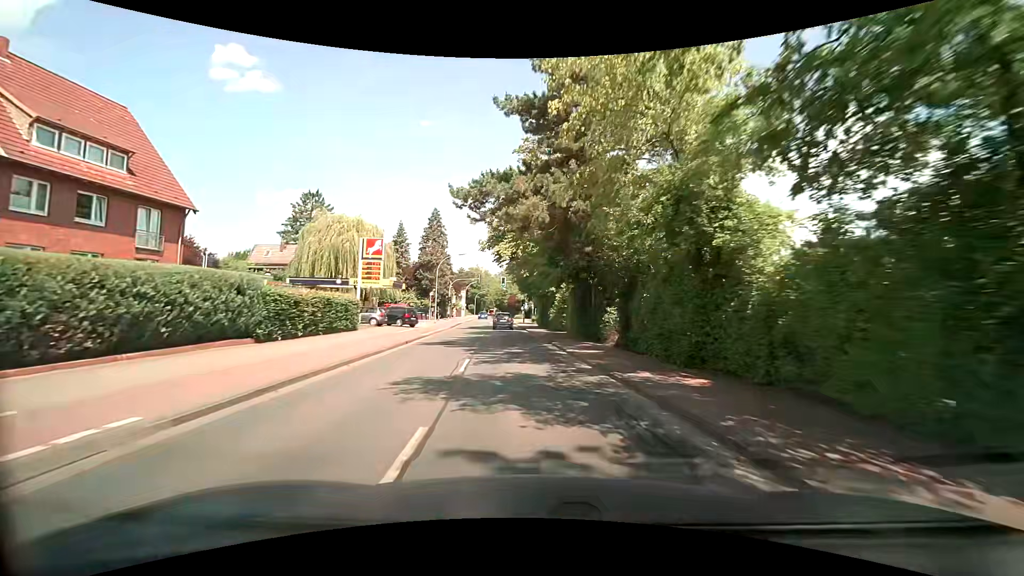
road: tertiary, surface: asphalt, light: Day
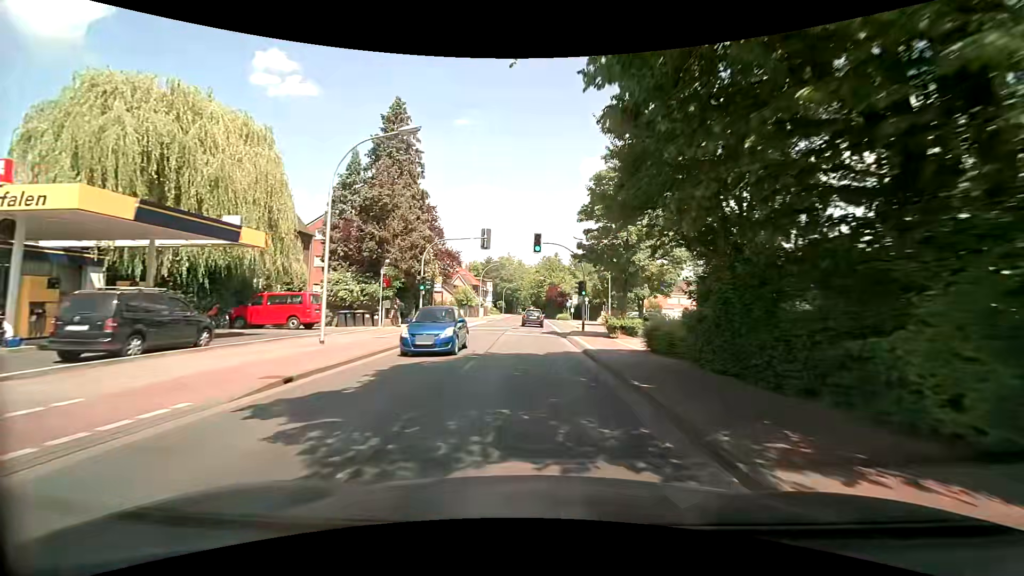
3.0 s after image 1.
(-2.4, +37.1) m; -5°
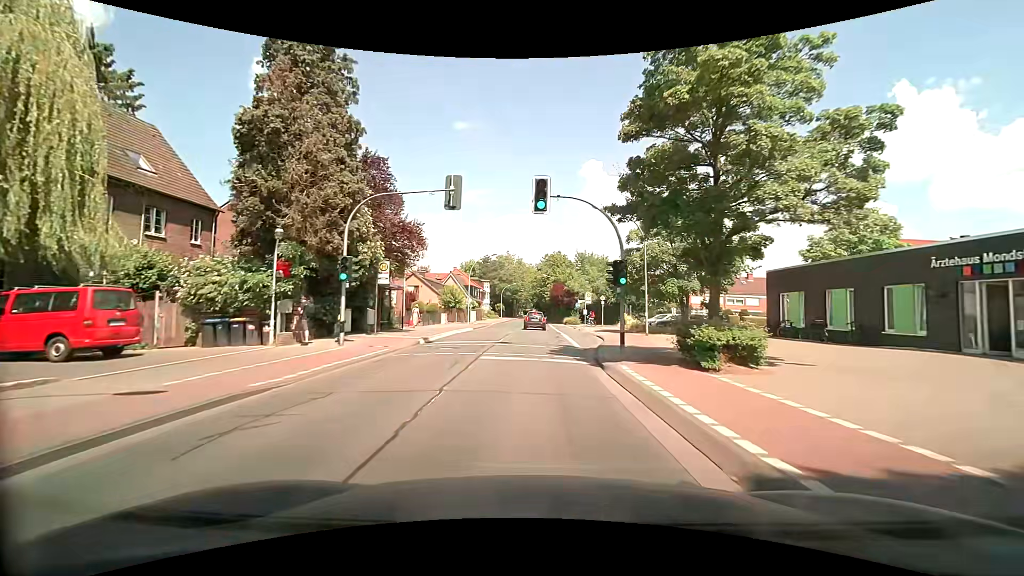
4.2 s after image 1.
(0.0, +13.4) m; +1°
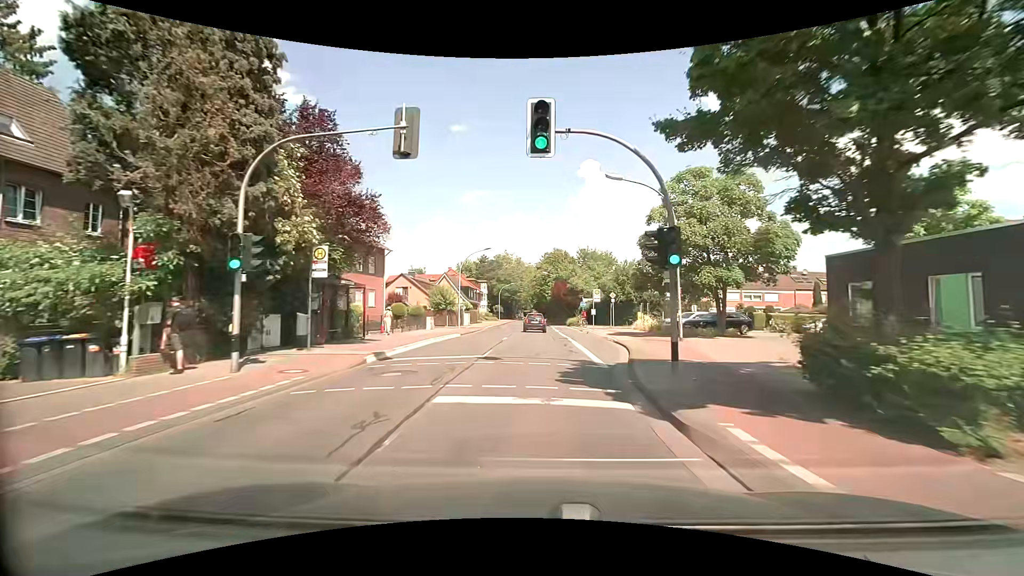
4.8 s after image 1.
(-0.1, +6.7) m; -1°
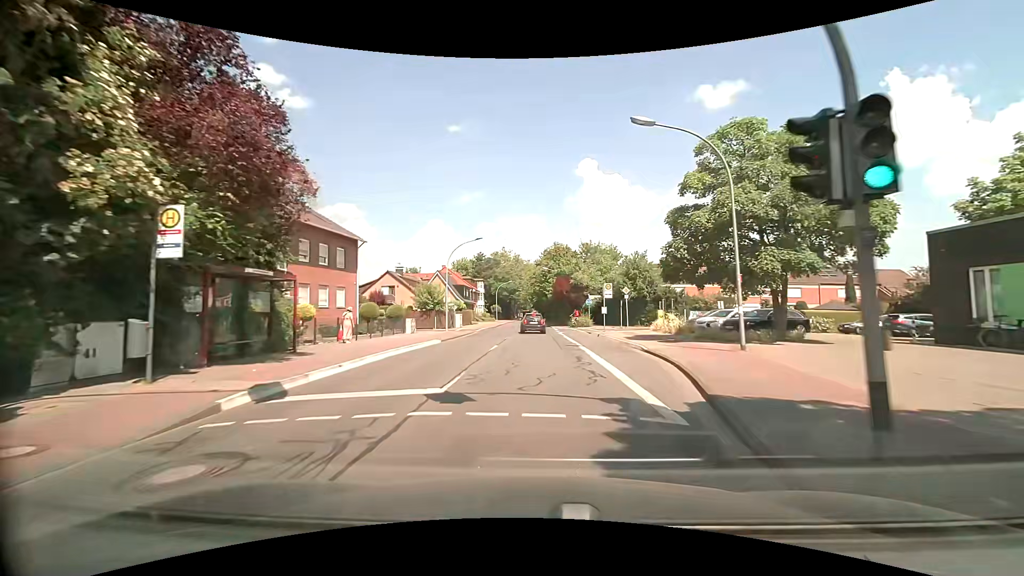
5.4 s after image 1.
(0.0, +6.7) m; 0°
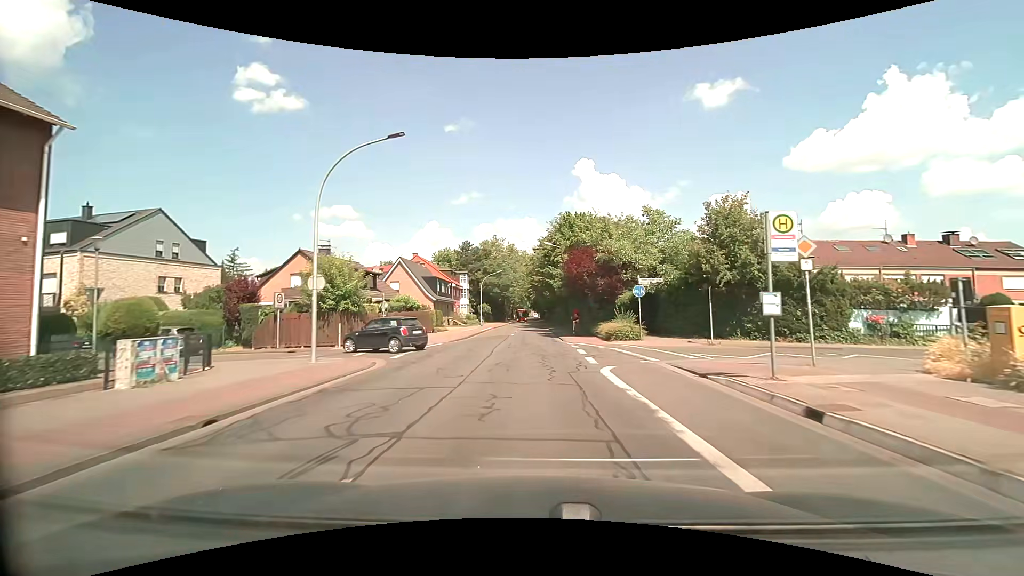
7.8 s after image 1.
(+0.1, +24.8) m; 0°
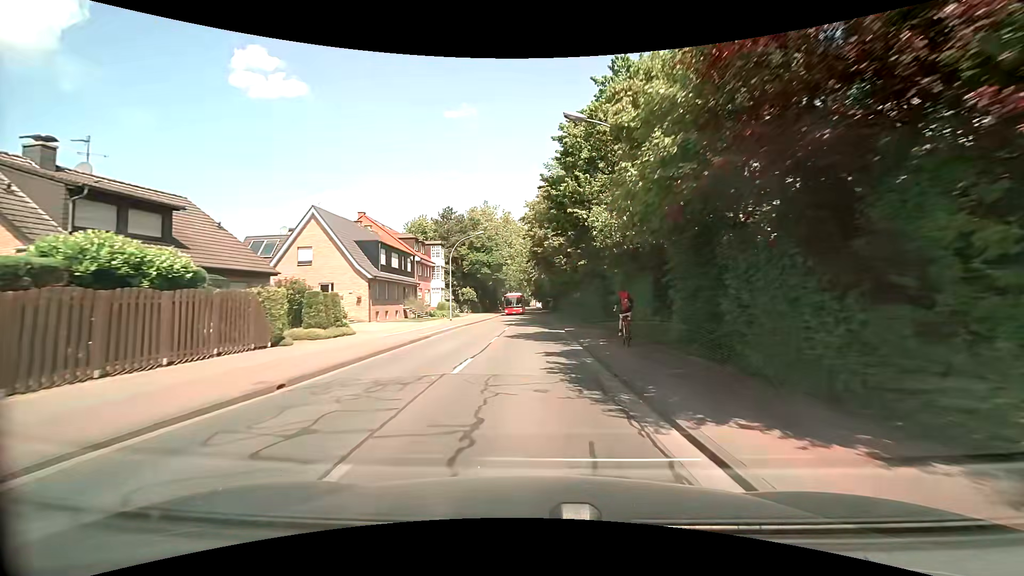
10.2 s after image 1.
(-0.1, +27.5) m; 0°
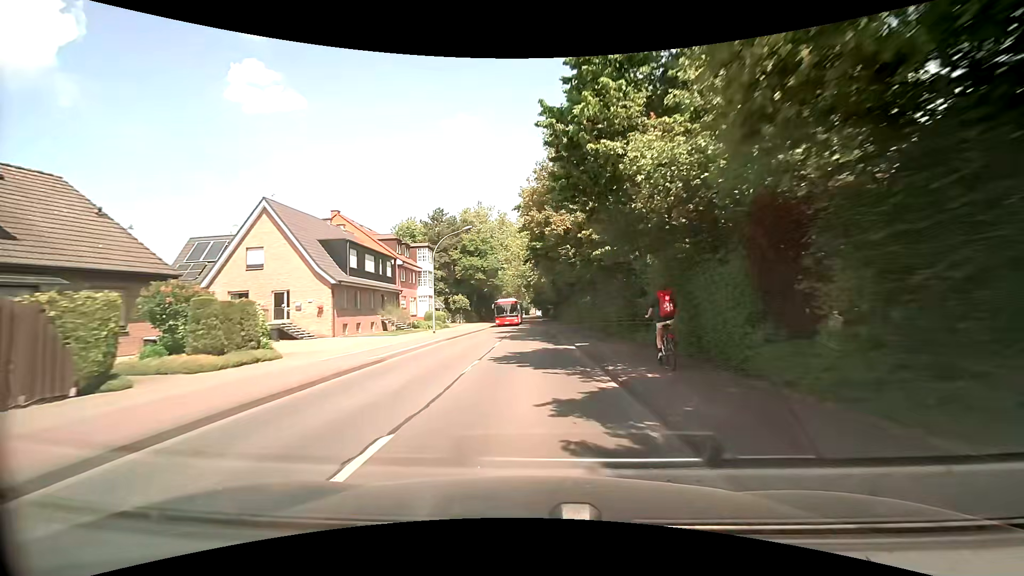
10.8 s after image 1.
(0.0, +7.3) m; 0°
(0, +10) (0, +20) (0, +30) (0, +40) (0, +50) (0, +60) (0, +70) (0, +80) (0, +90) (-1, +100) m
